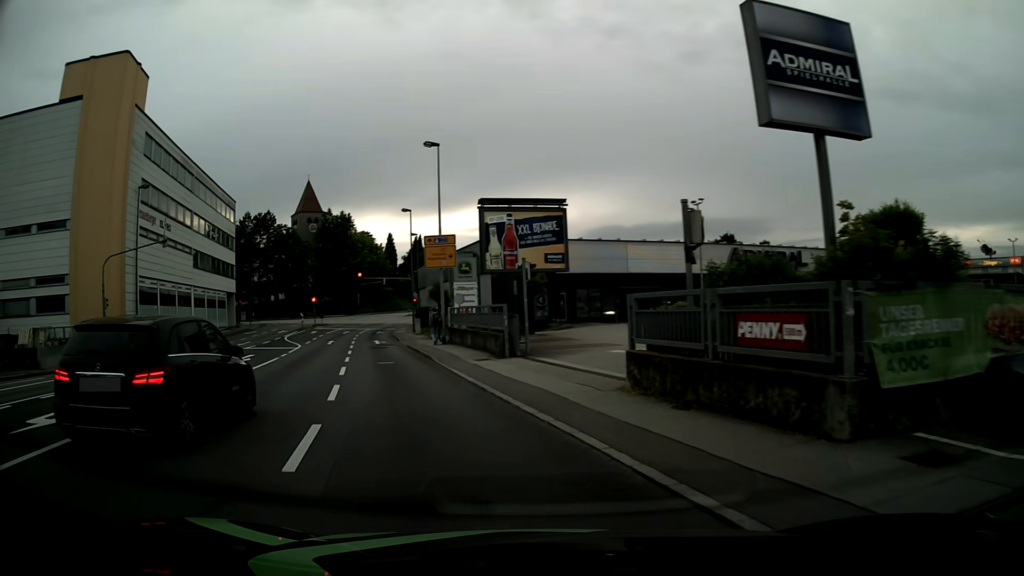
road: tertiary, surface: asphalt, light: Day
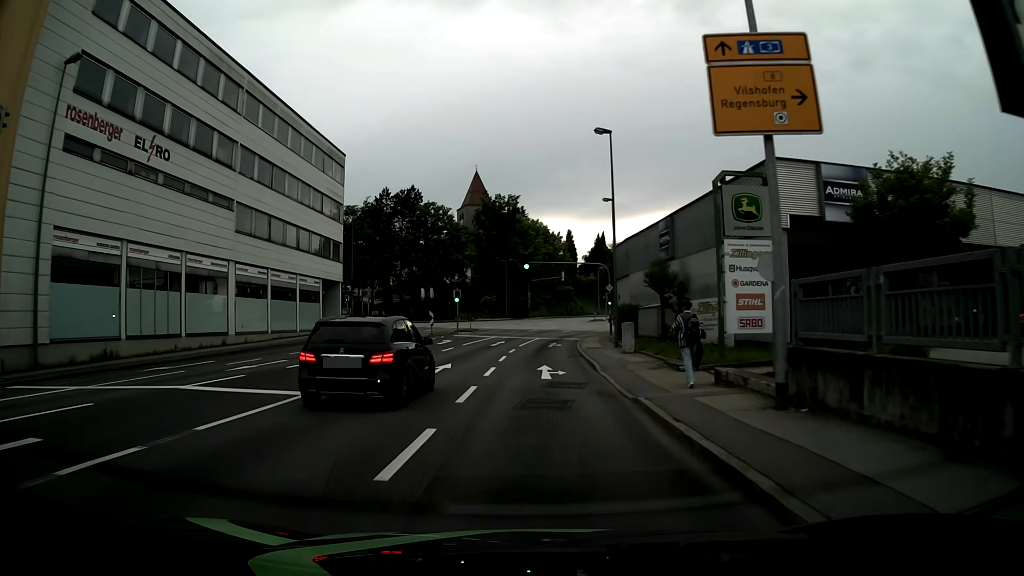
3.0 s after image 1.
(-4.8, +24.5) m; -15°
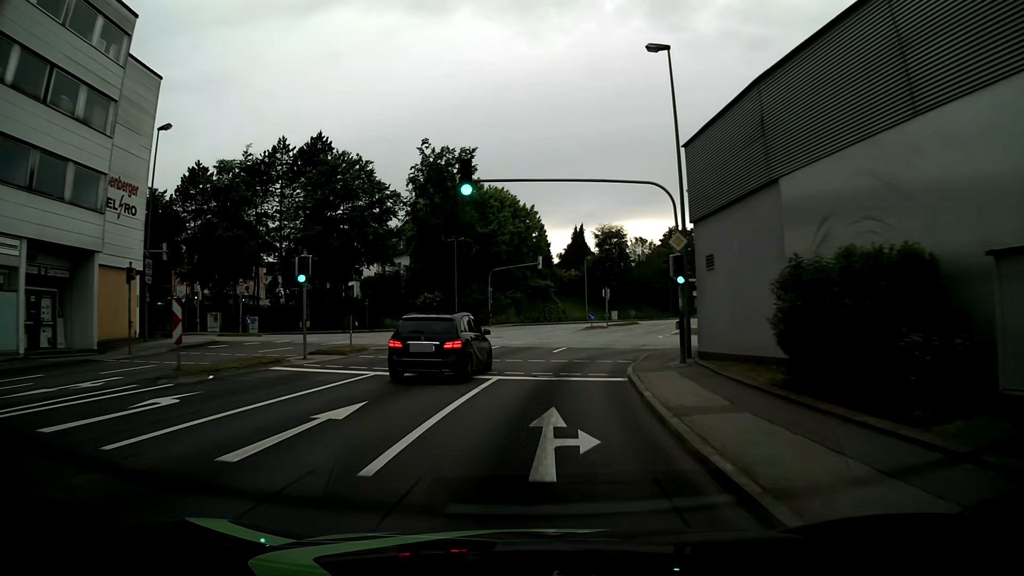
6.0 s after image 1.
(+0.5, +30.3) m; +2°
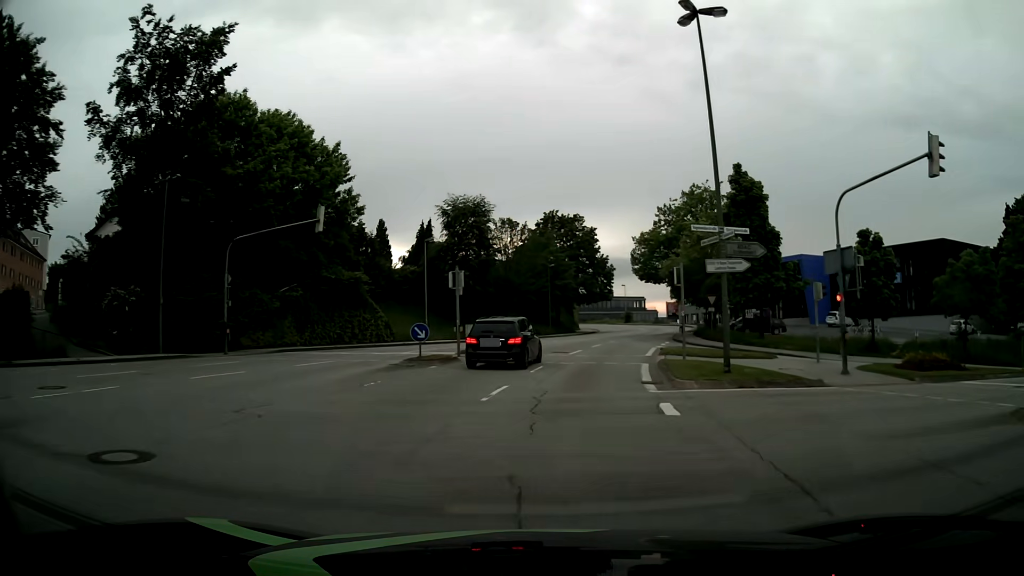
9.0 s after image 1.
(+3.5, +31.6) m; +13°
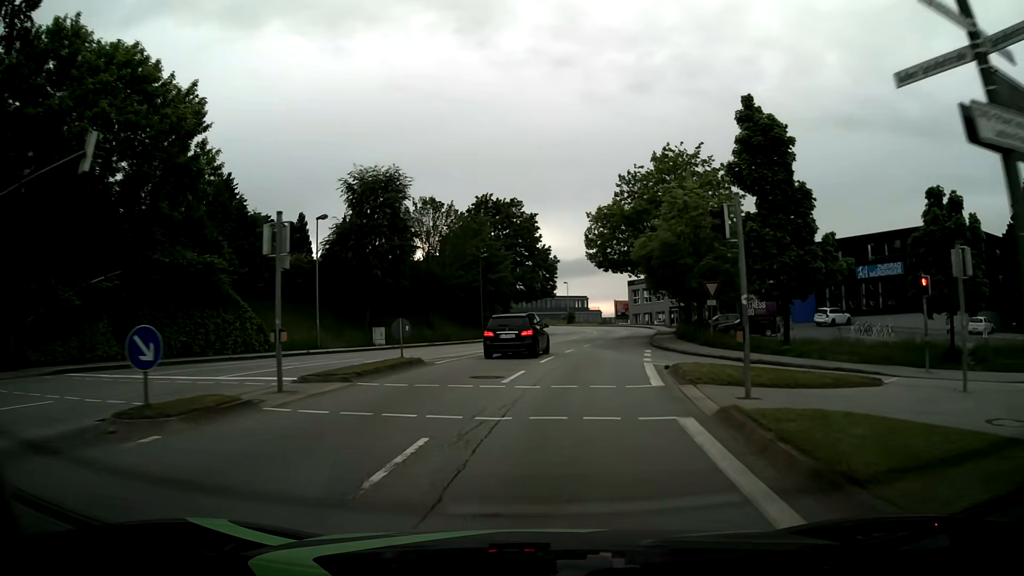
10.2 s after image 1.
(+0.7, +13.1) m; +5°
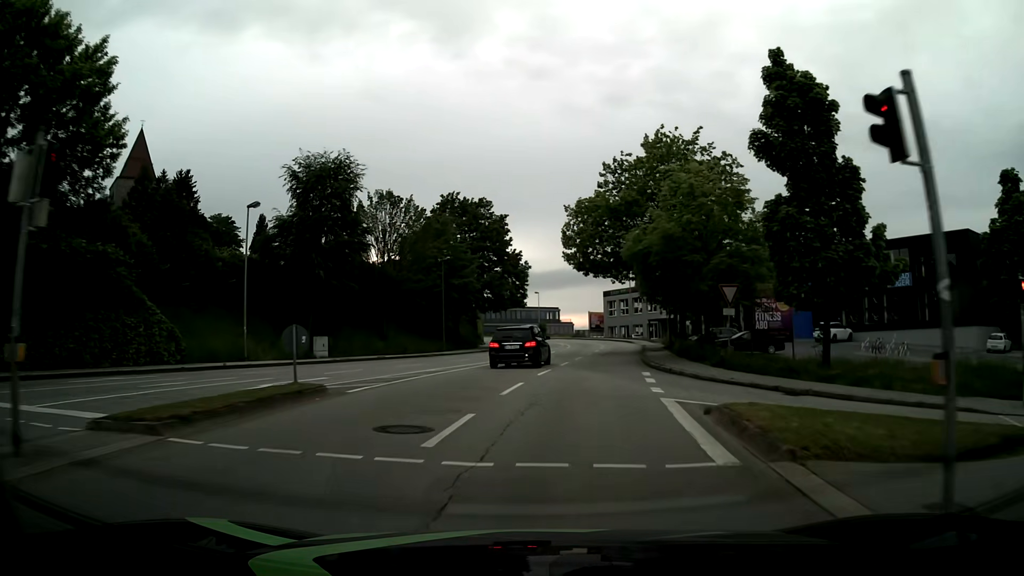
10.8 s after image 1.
(+0.2, +6.8) m; +3°
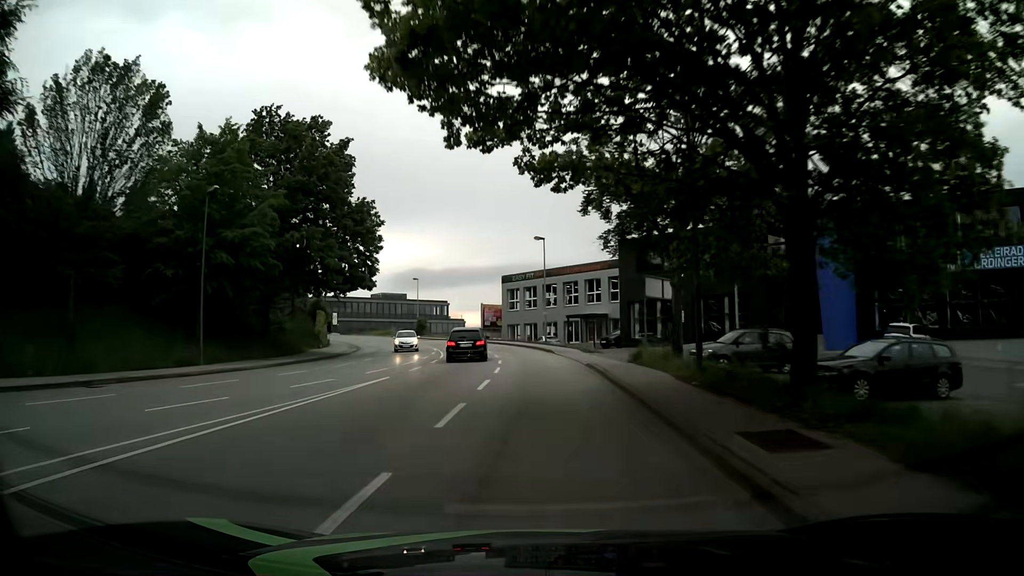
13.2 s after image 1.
(+2.3, +27.9) m; +7°
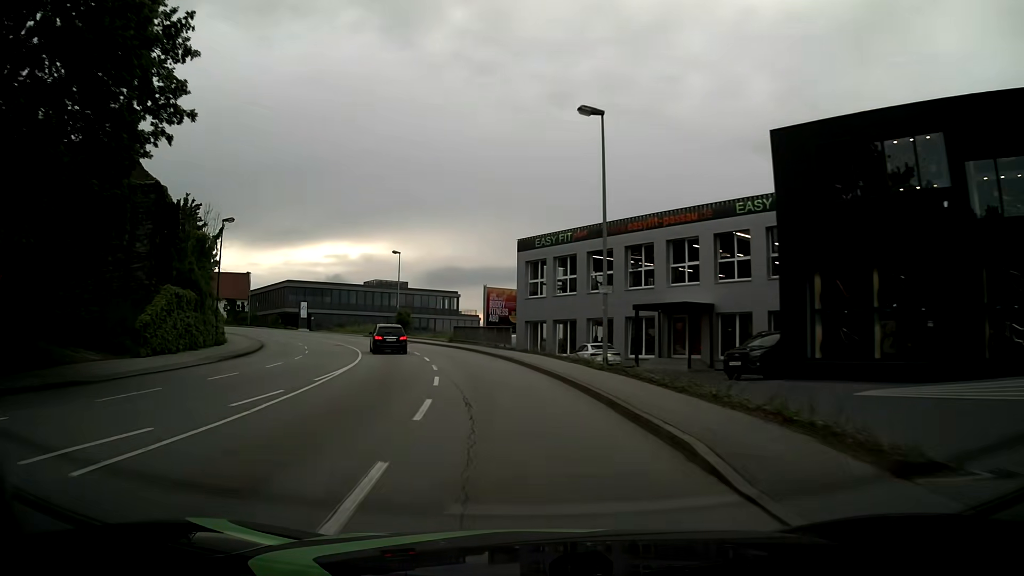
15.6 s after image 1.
(+0.3, +29.8) m; -2°
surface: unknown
(0, +10) (-1, +20) (-3, +30) (-6, +39) (-9, +49) (-14, +58) (-19, +66) (-25, +74) (-33, +81) (-40, +87) m
